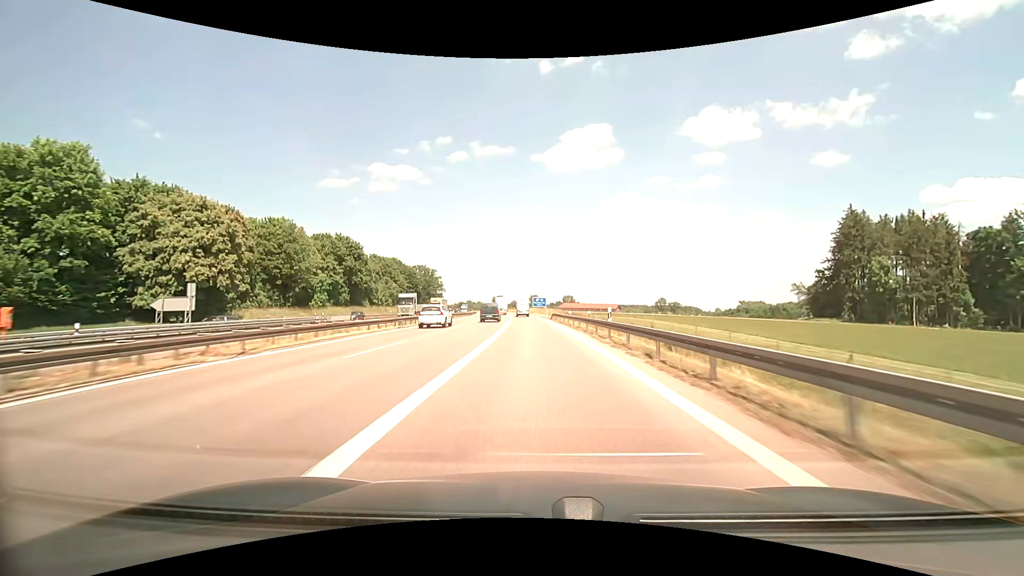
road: motorway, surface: asphalt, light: Day
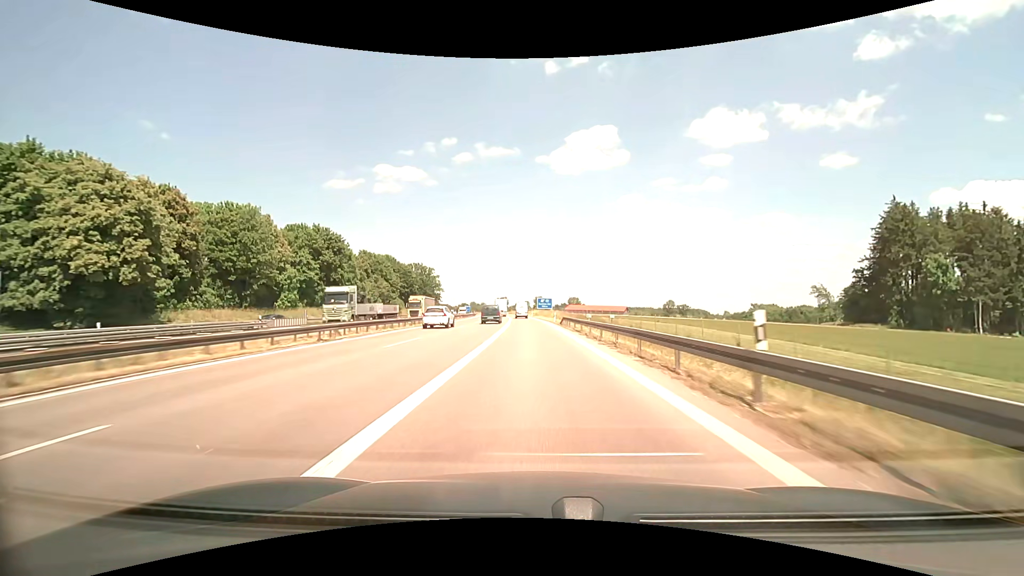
(-0.1, +14.0) m; -1°
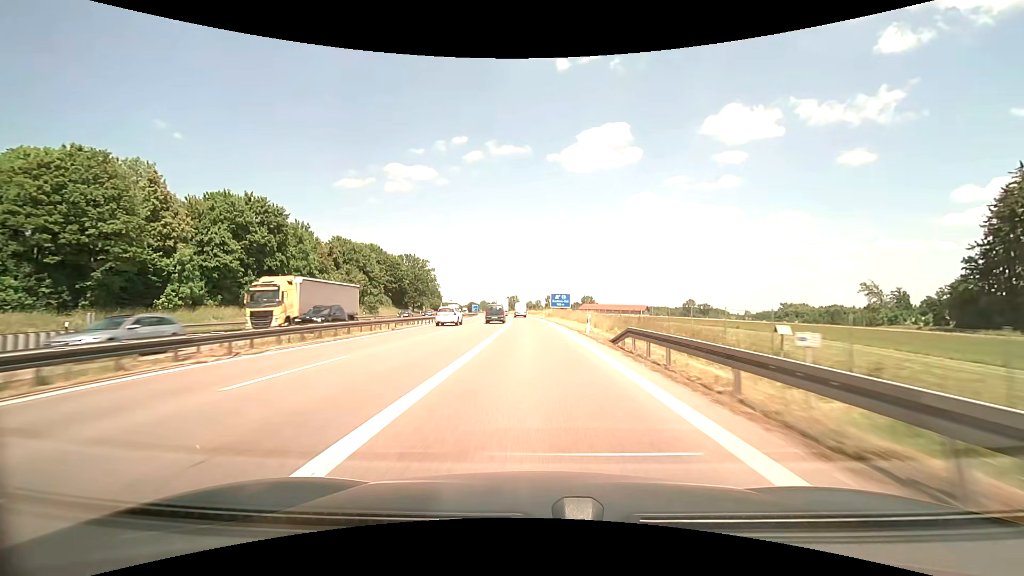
(-0.1, +27.5) m; -1°
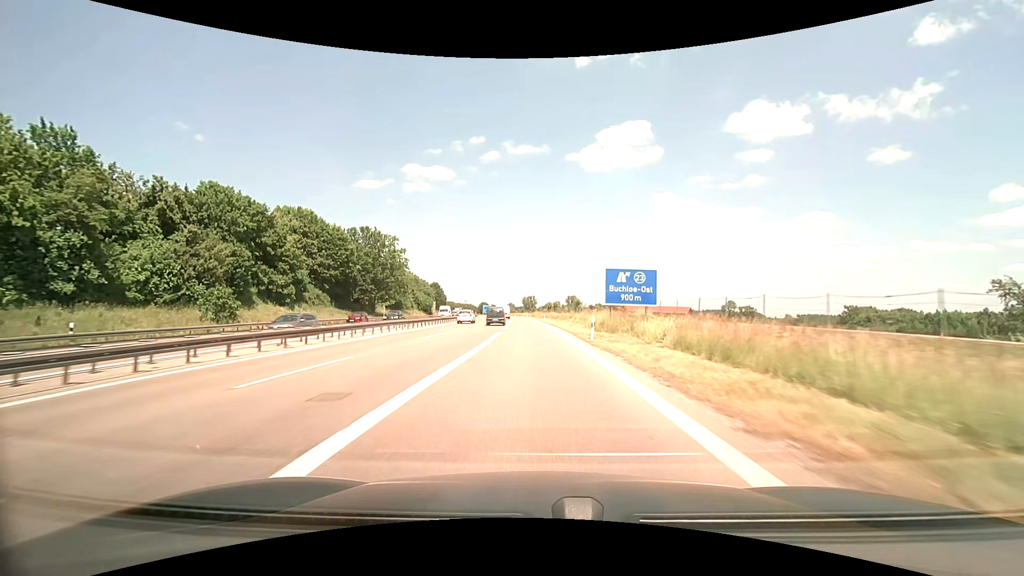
(-0.9, +53.5) m; -2°
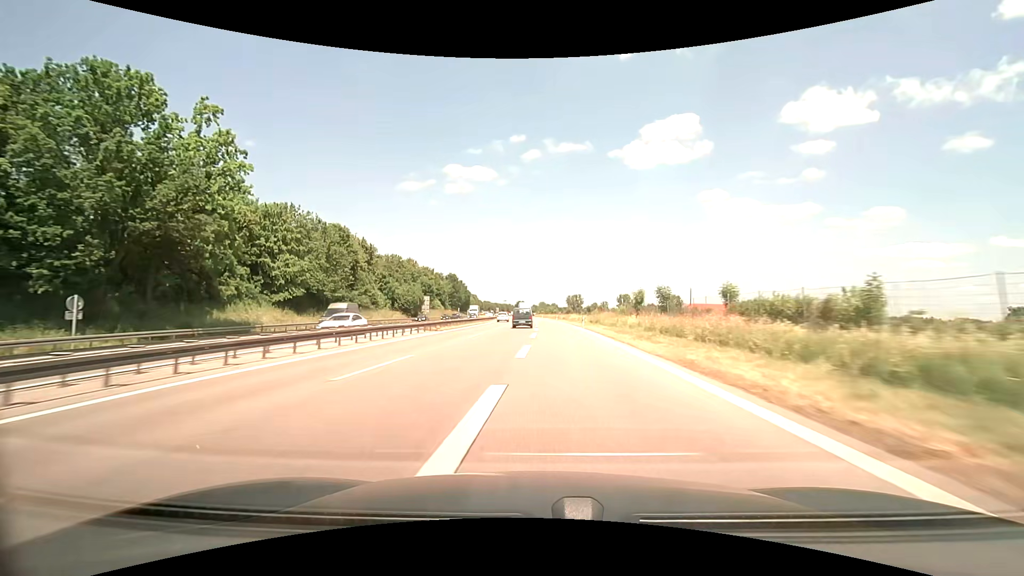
(-2.2, +71.9) m; -4°
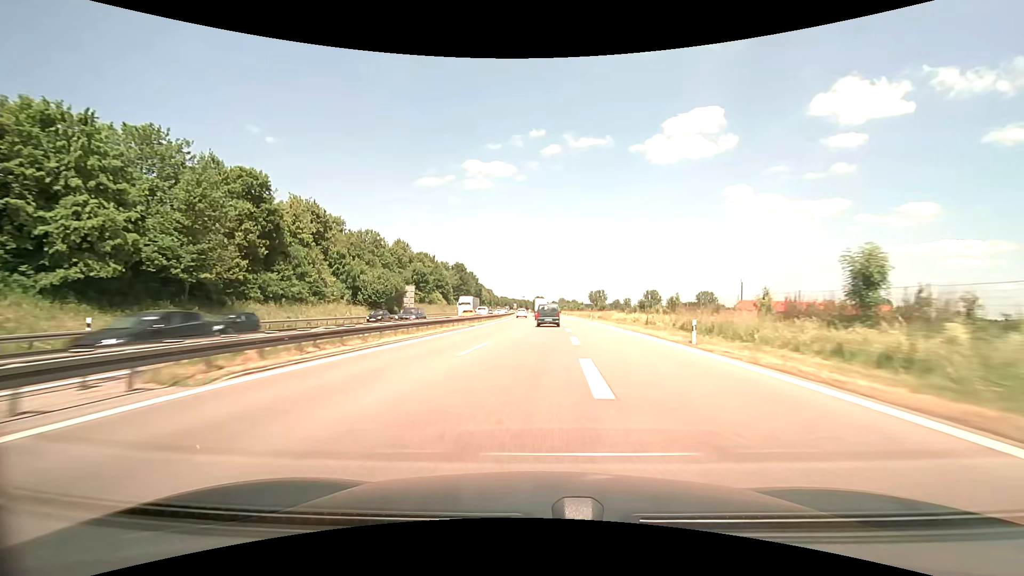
(-1.2, +31.9) m; -3°
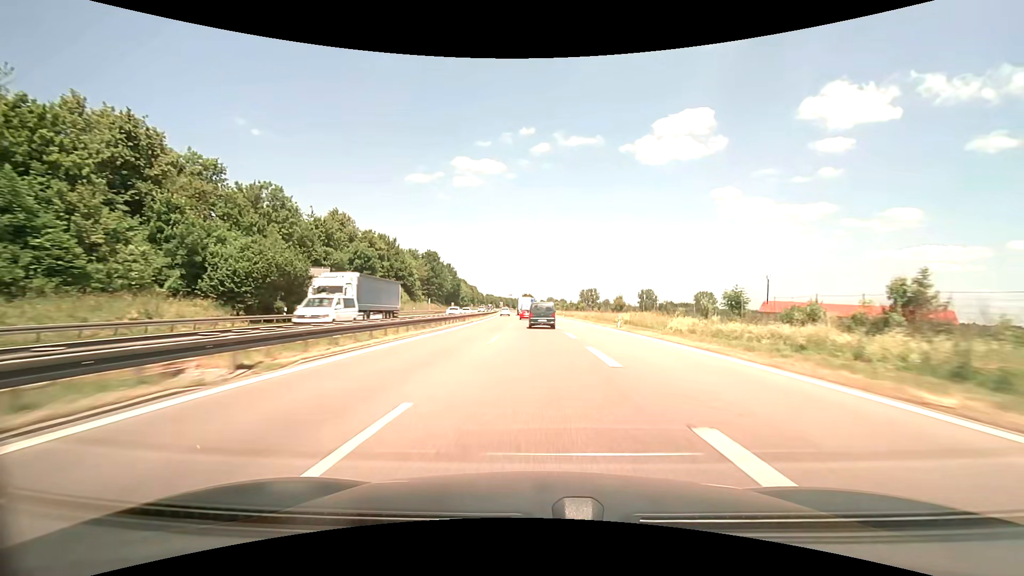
(0.0, +31.5) m; 0°
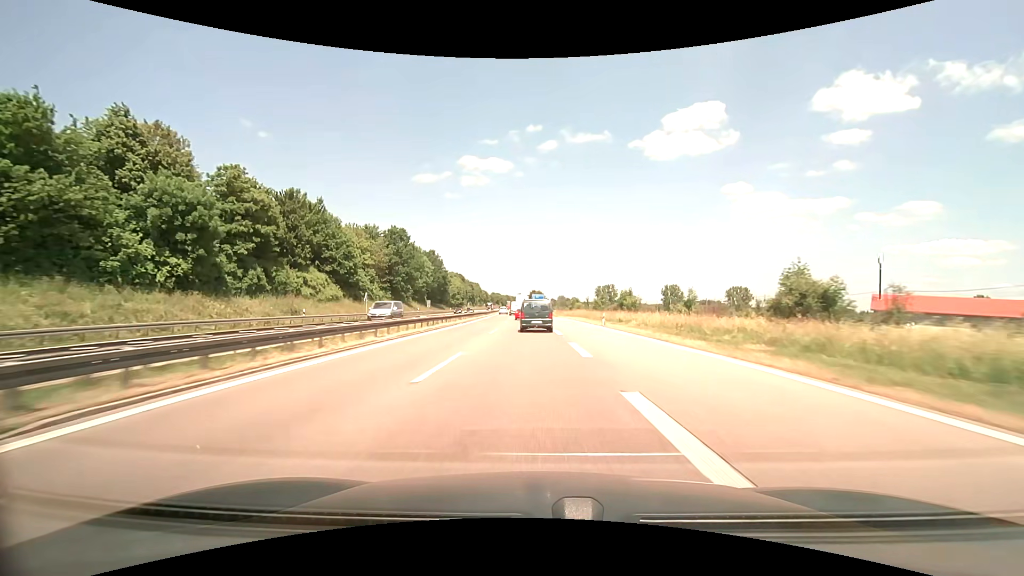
(+0.5, +45.6) m; 0°
(0, +10) (0, +20) (0, +30) (-1, +40) (-1, +50) (-1, +60) (-2, +70) (-2, +80) (-3, +90) (-3, +100) m
